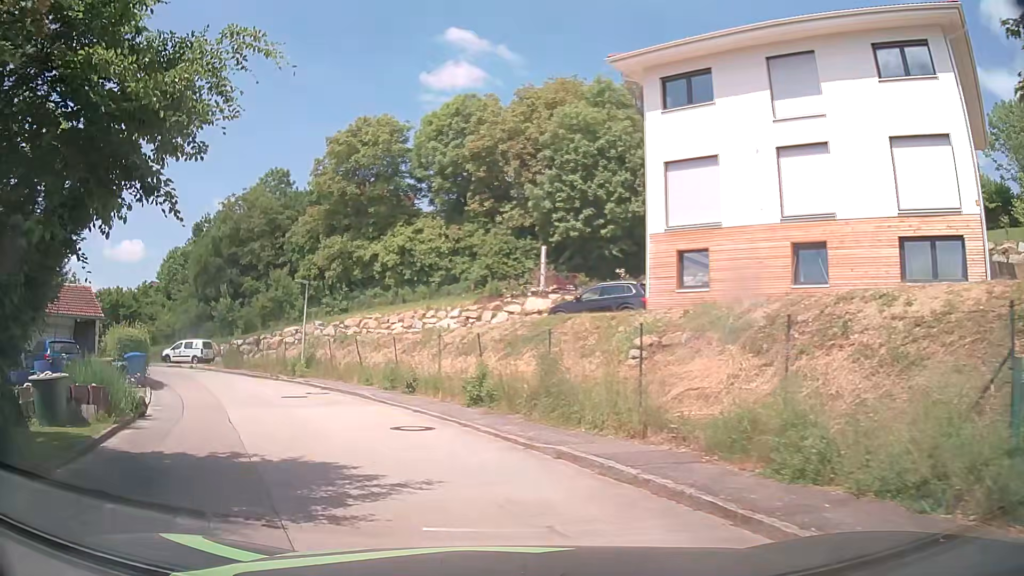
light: Day
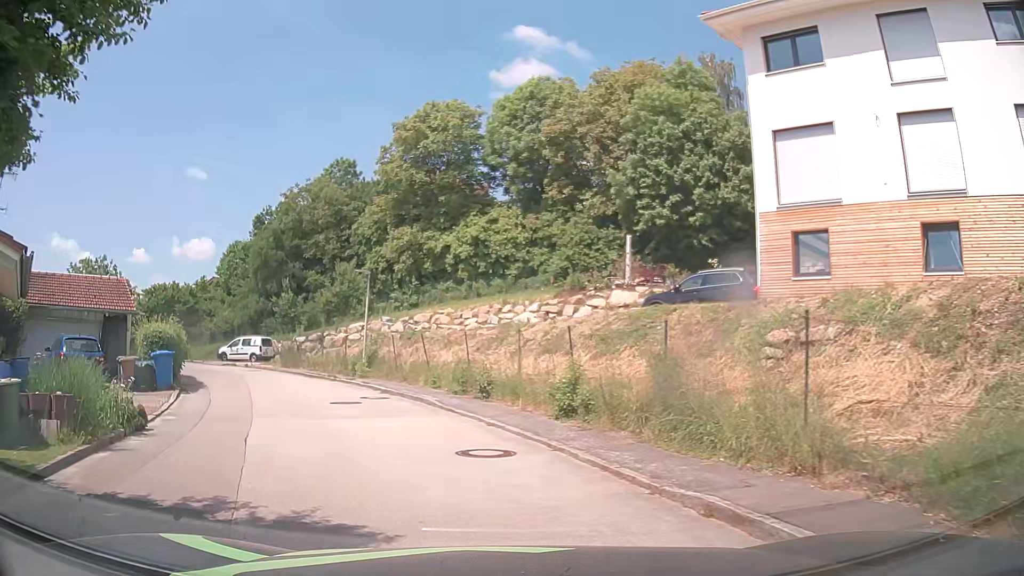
(-0.1, +3.1) m; -7°
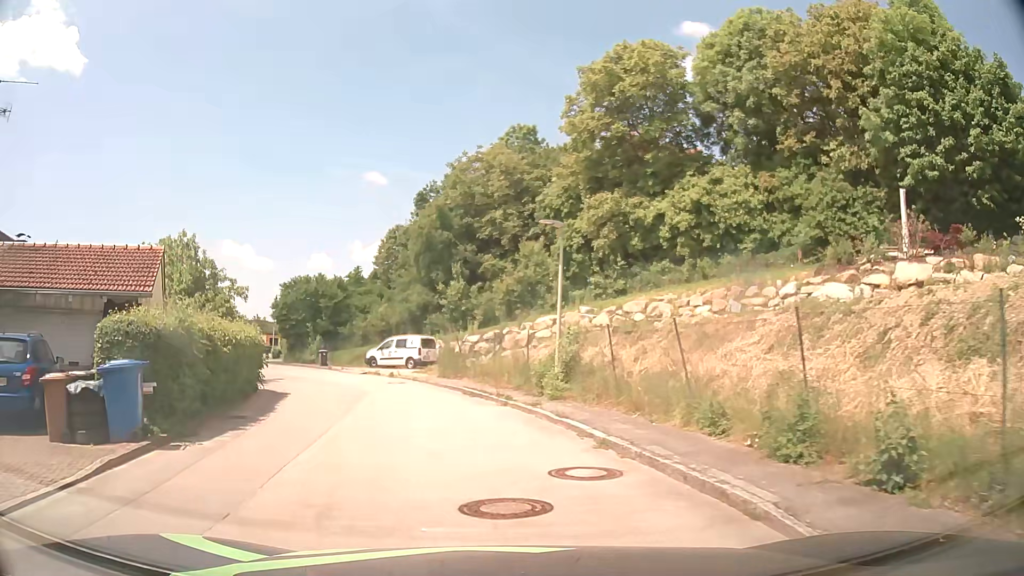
(-1.3, +10.7) m; -14°
(-1, +10) (-3, +20) (-7, +29) (-12, +38) (-17, +46) (-22, +55) (-25, +64) (-28, +74) (-28, +84) (-26, +94) m
